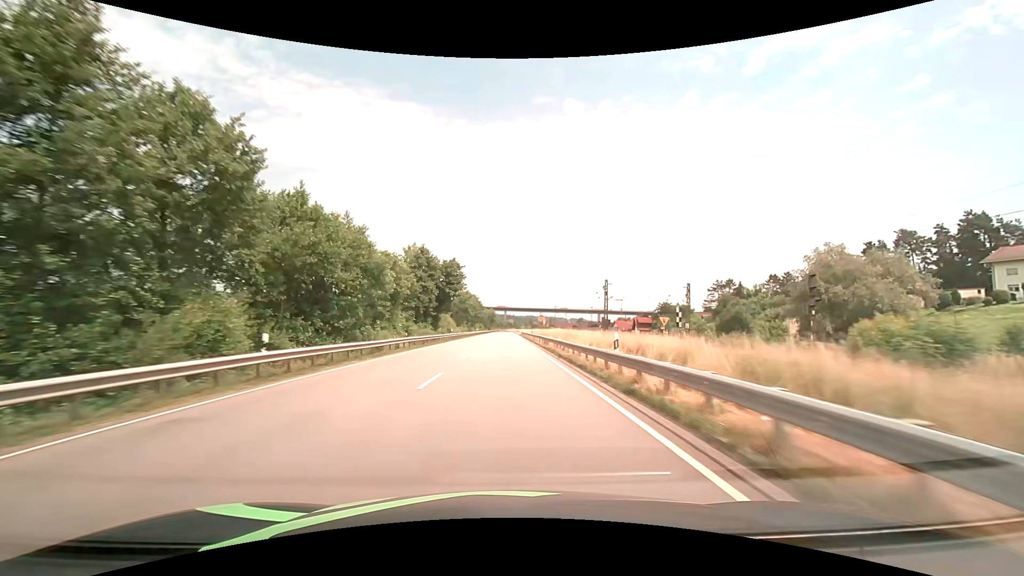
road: primary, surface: asphalt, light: Day
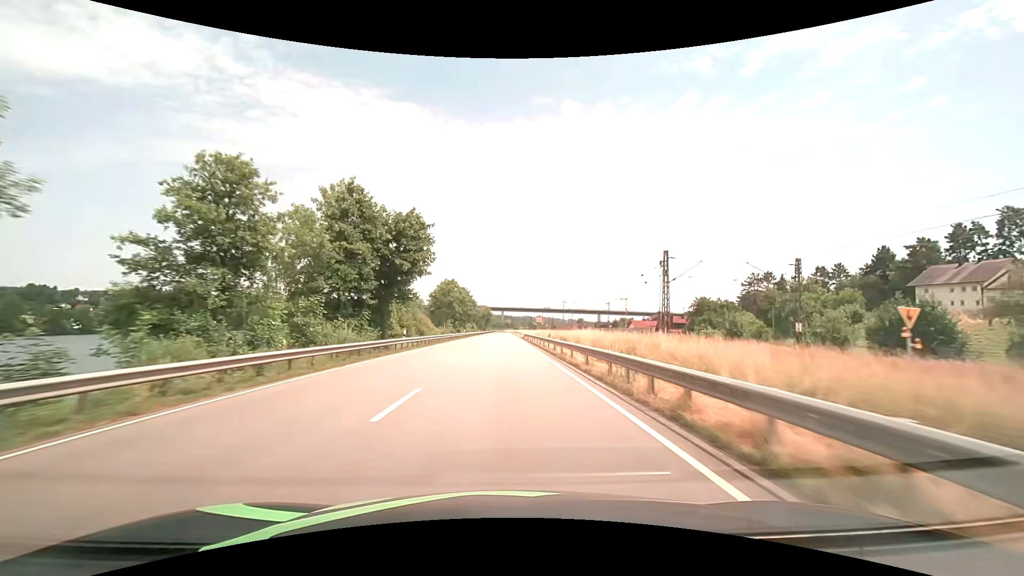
(+0.1, +27.9) m; 0°
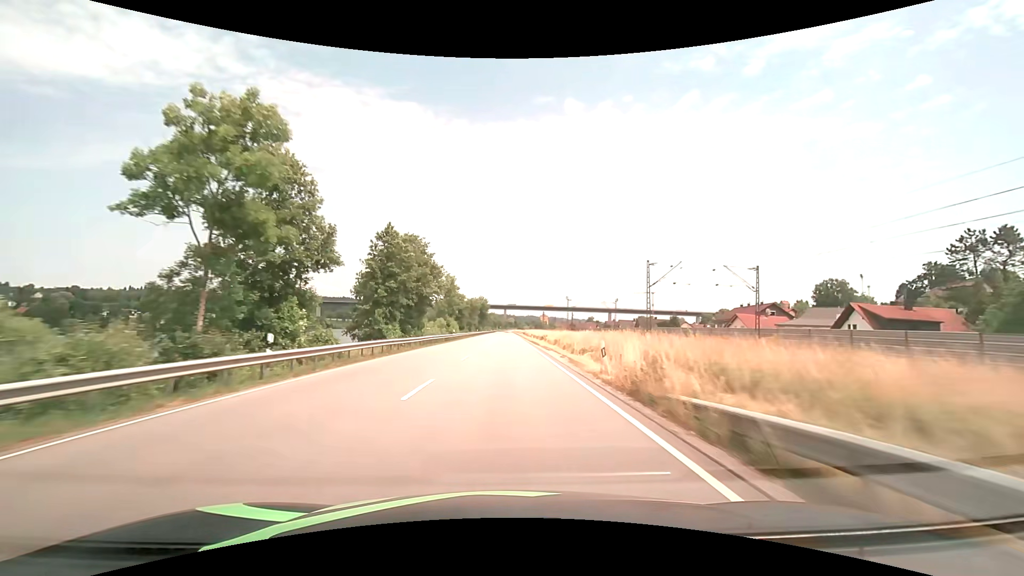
(+0.1, +70.2) m; 0°
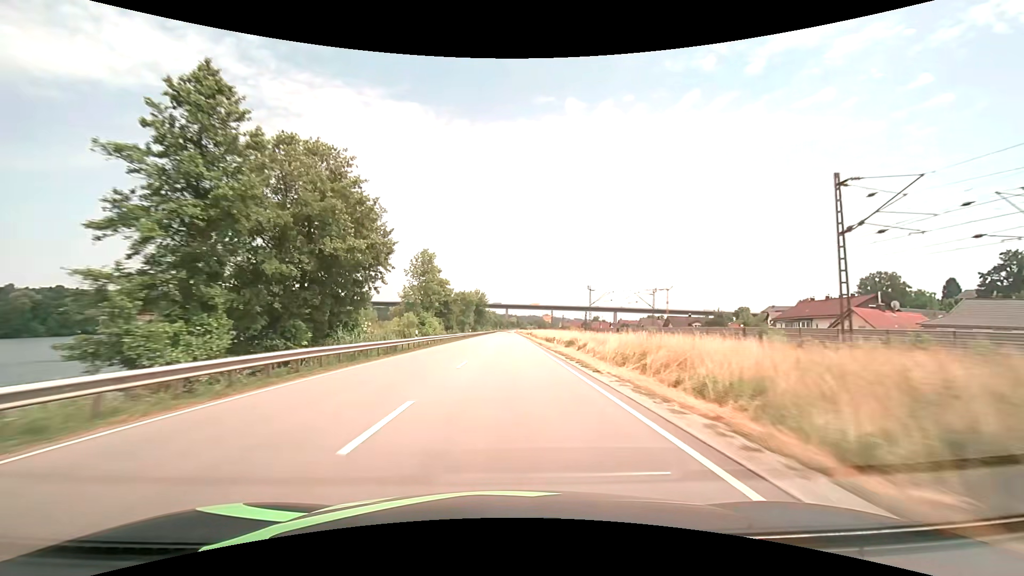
(-0.1, +28.2) m; 0°
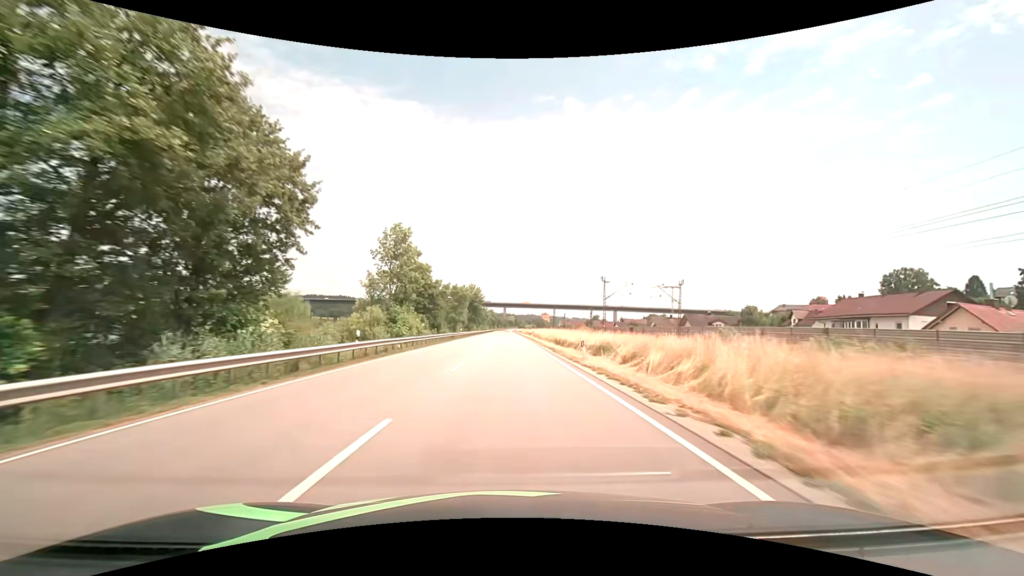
(0.0, +14.1) m; 0°
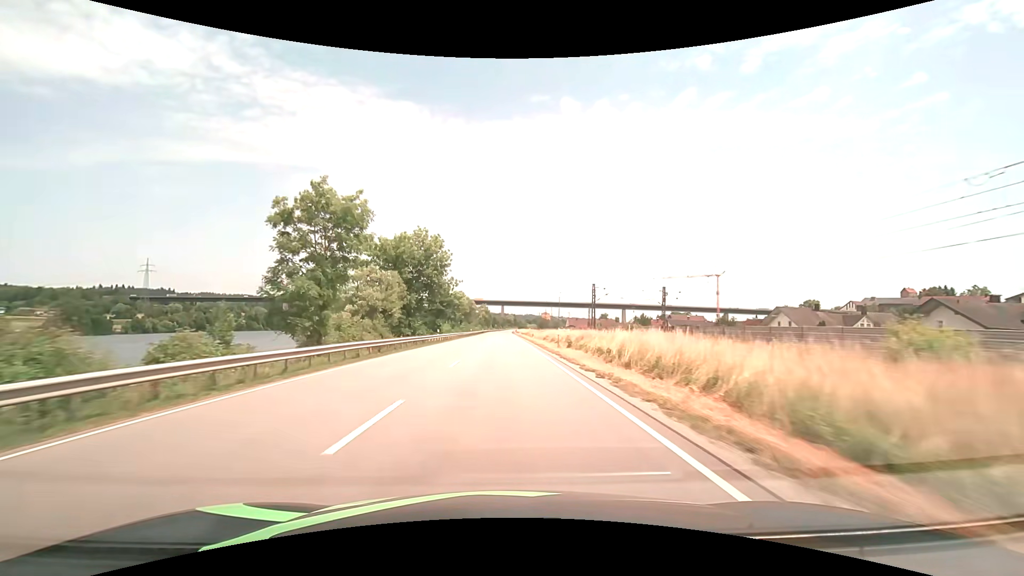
(+0.4, +70.3) m; 0°
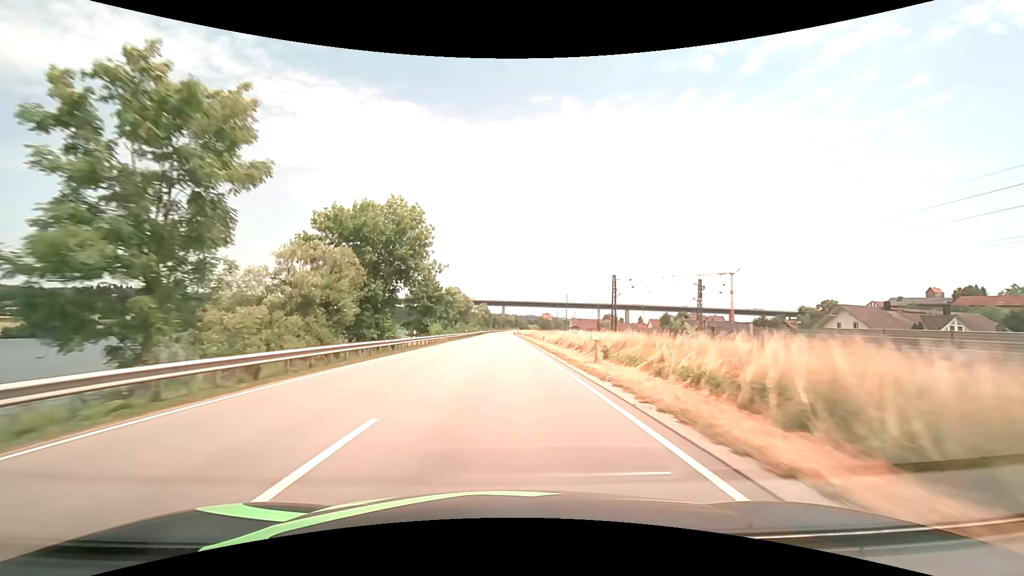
(0.0, +14.0) m; 0°
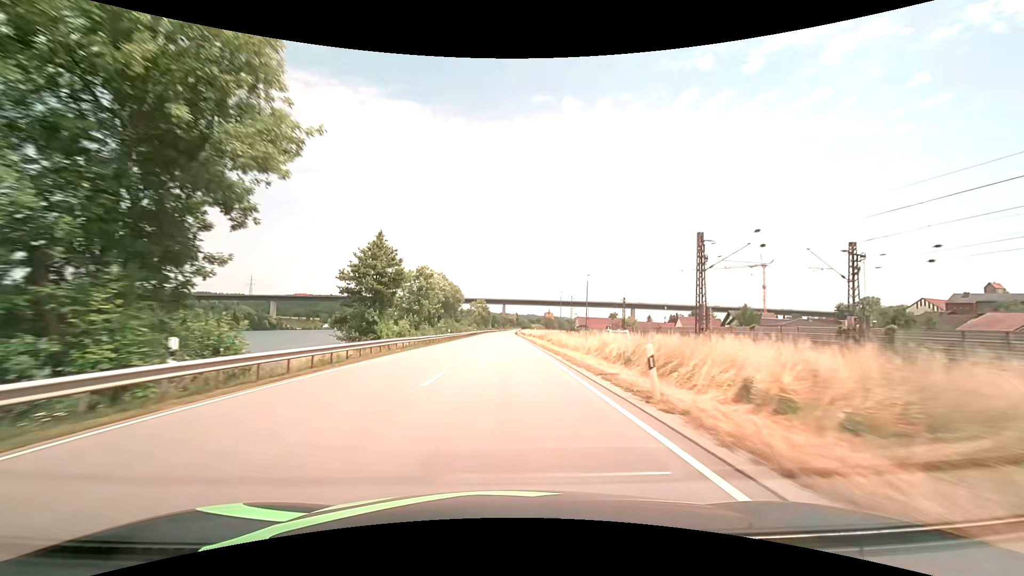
(0.0, +28.0) m; 0°
(0, +10) (0, +20) (0, +30) (0, +40) (0, +50) (0, +60) (0, +70) (0, +80) (0, +90) (0, +100) m
